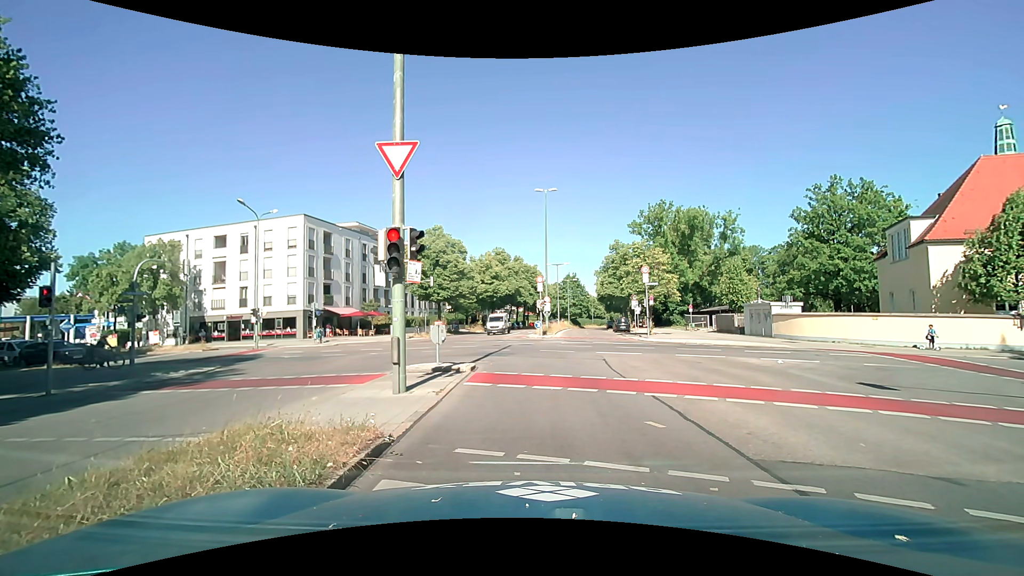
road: secondary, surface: asphalt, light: Day
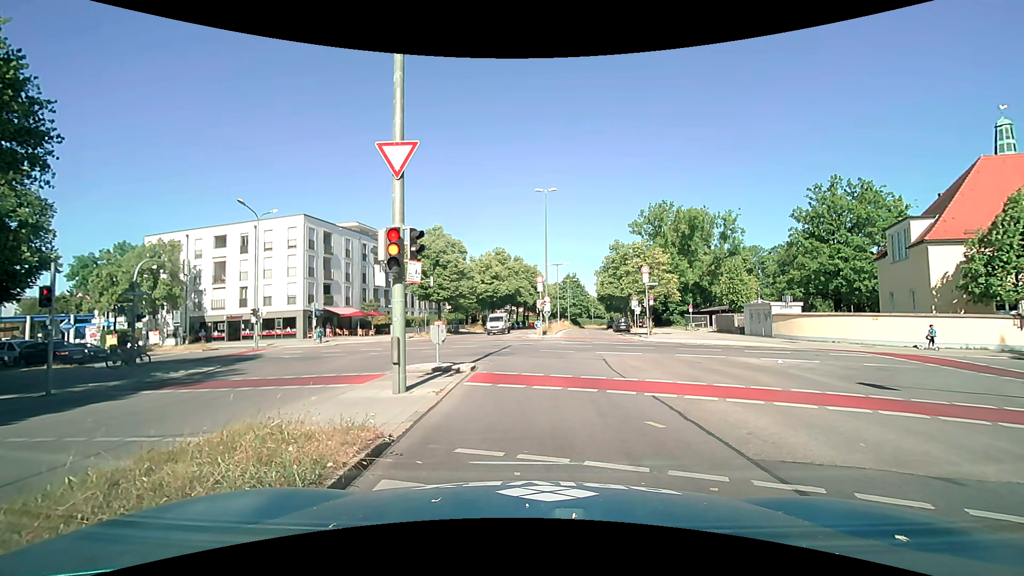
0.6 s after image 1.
(0.0, 0.0) m; 0°
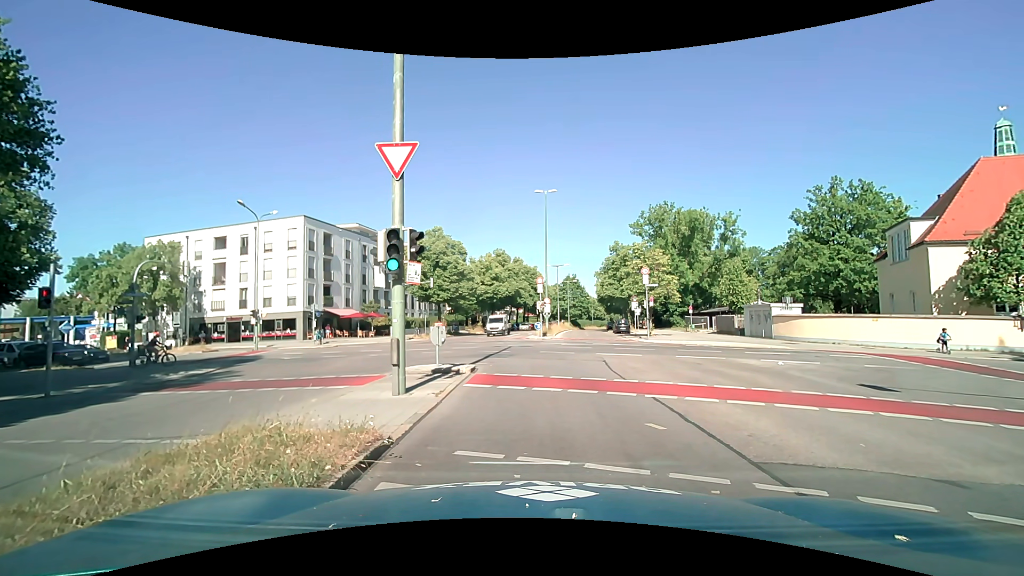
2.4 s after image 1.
(0.0, 0.0) m; 0°
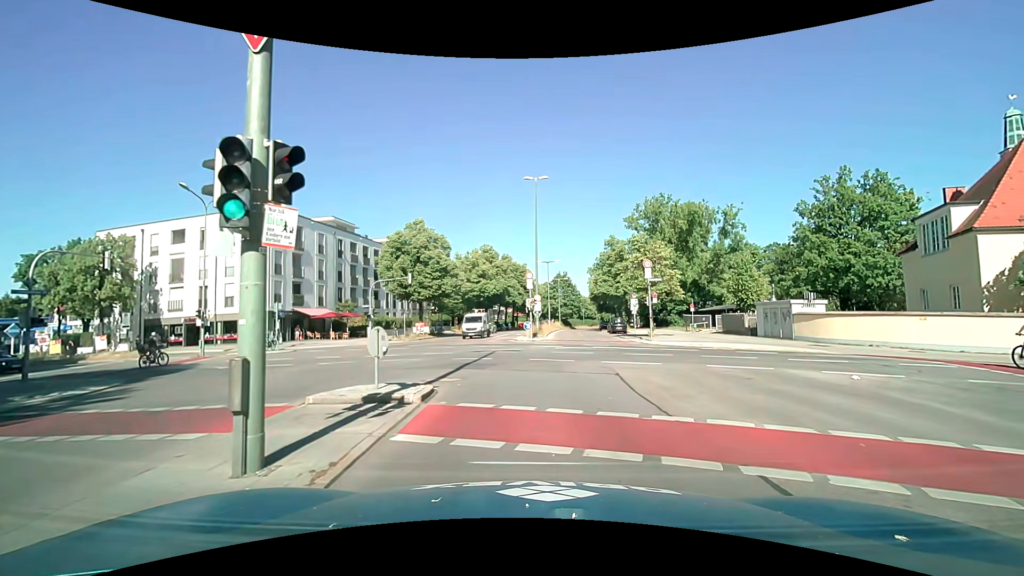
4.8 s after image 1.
(+0.1, +4.9) m; +2°
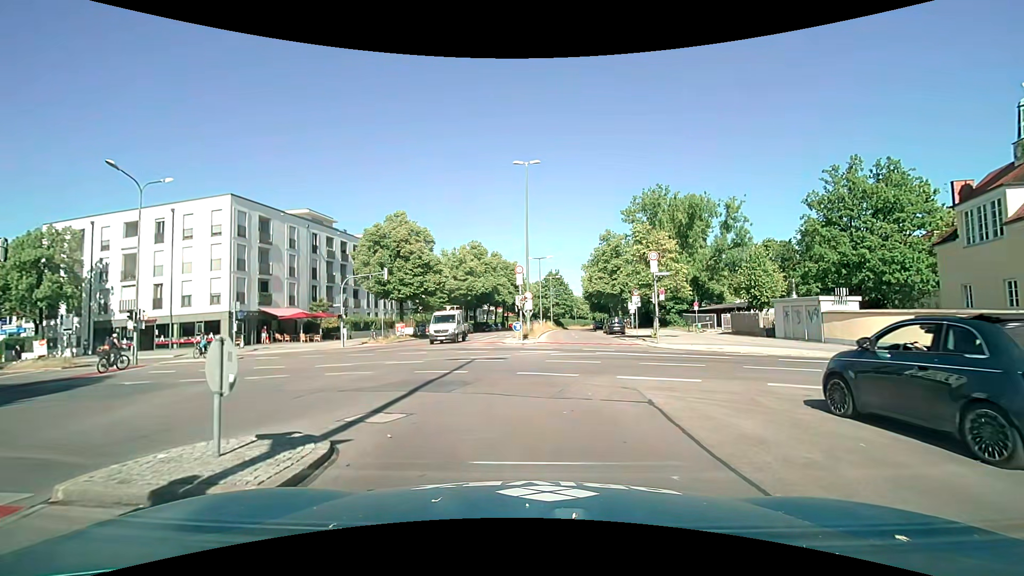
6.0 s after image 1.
(0.0, +4.5) m; +2°
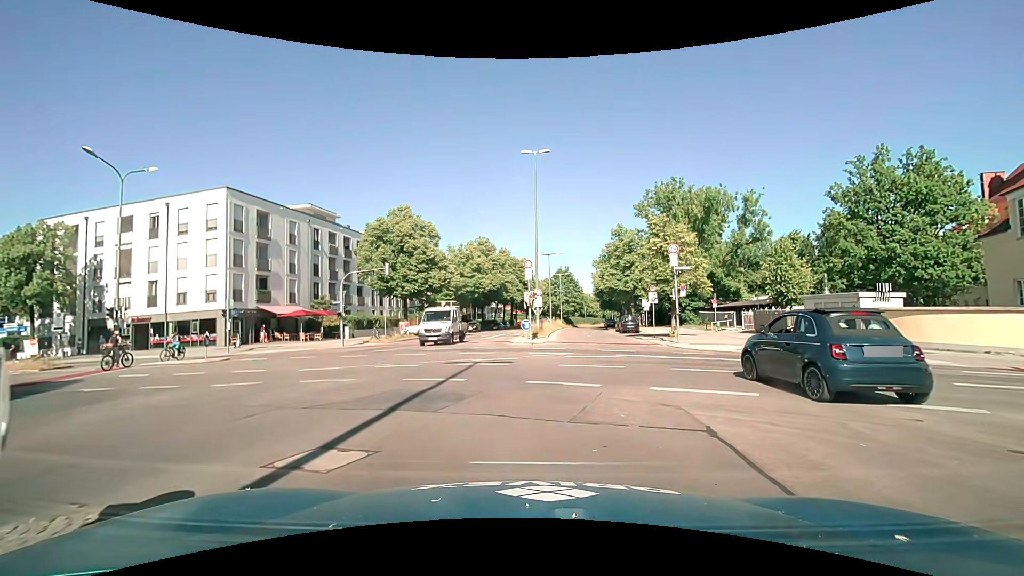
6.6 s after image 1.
(-0.1, +2.2) m; -3°
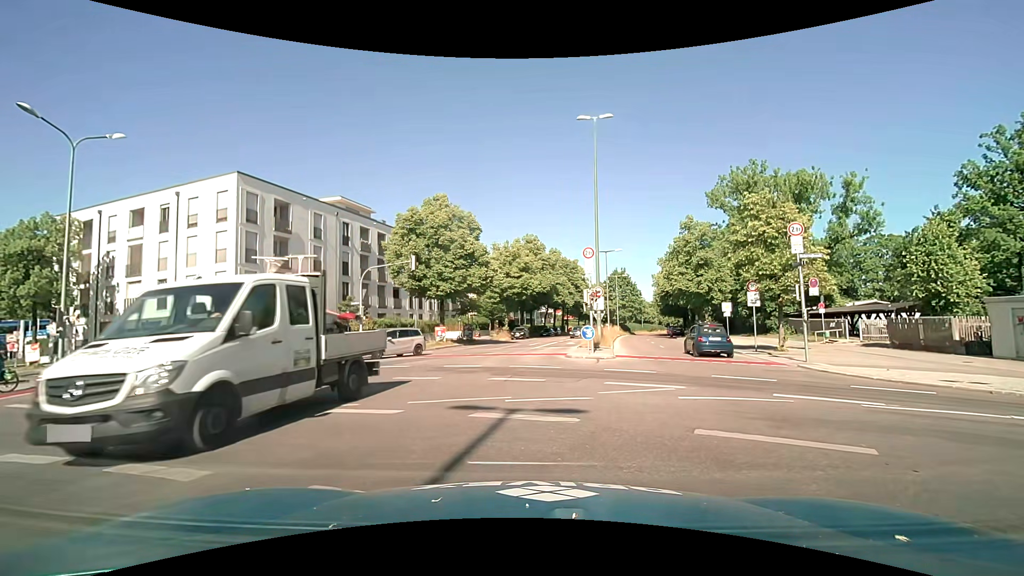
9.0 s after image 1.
(-0.1, +7.4) m; -5°
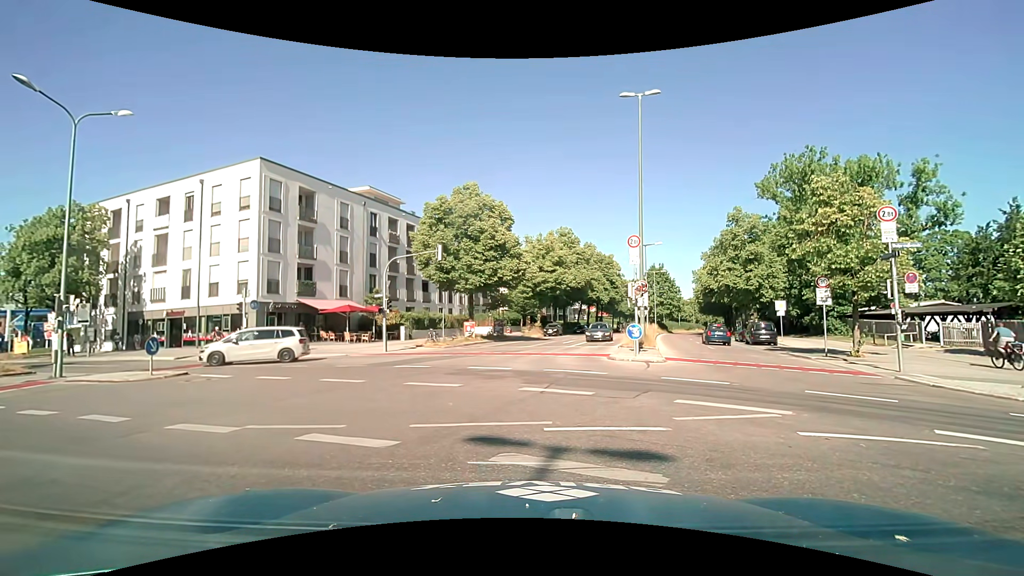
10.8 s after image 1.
(-0.1, +2.4) m; -5°
(0, +10) (-6, +18) (-14, +24) (-23, +28) (-32, +32) (-41, +36) (-50, +41) (-59, +45) (-68, +50) (-77, +55) m
